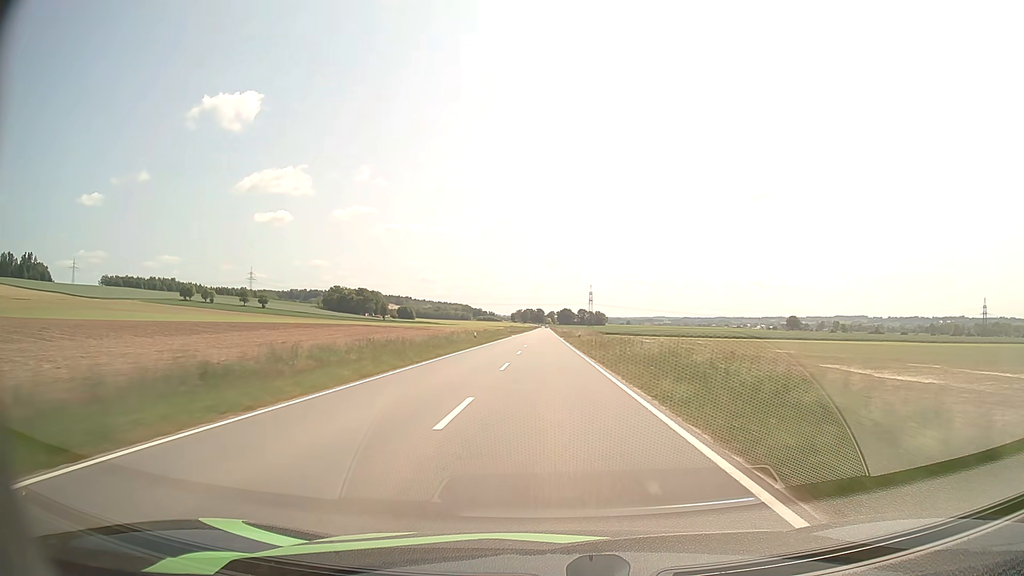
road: tertiary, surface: asphalt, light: Day
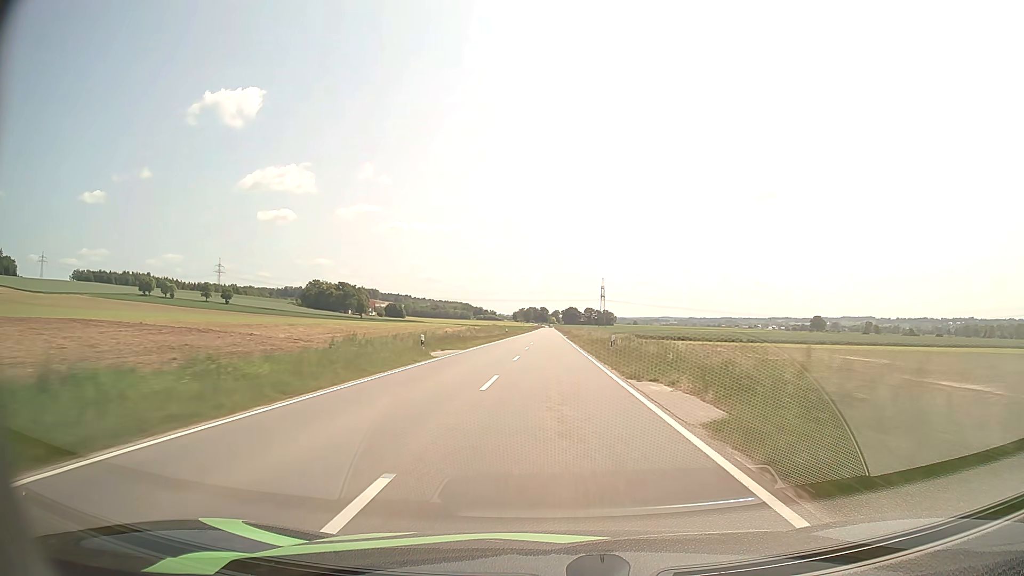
(-0.3, +69.2) m; 0°
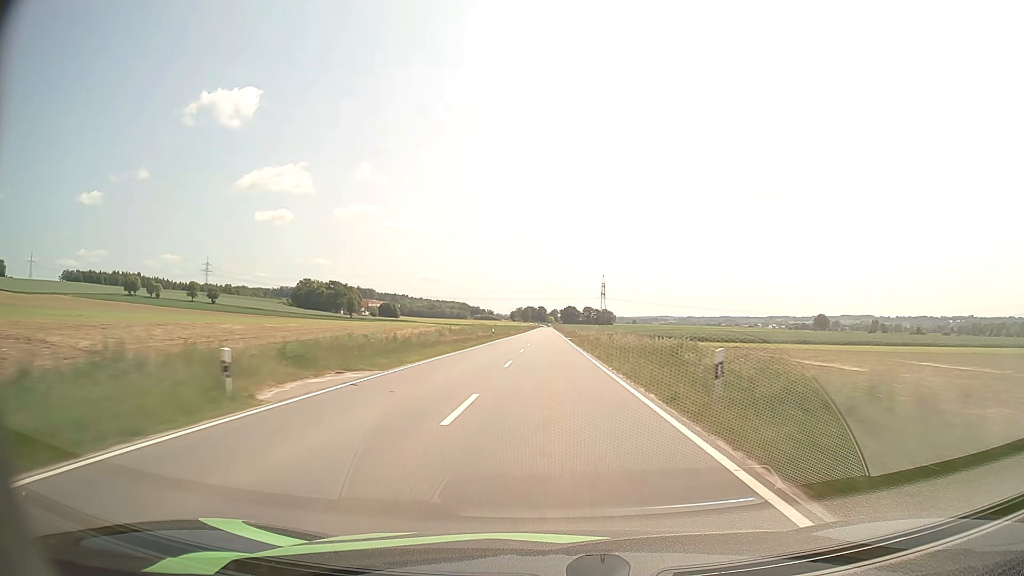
(0.0, +17.6) m; 0°
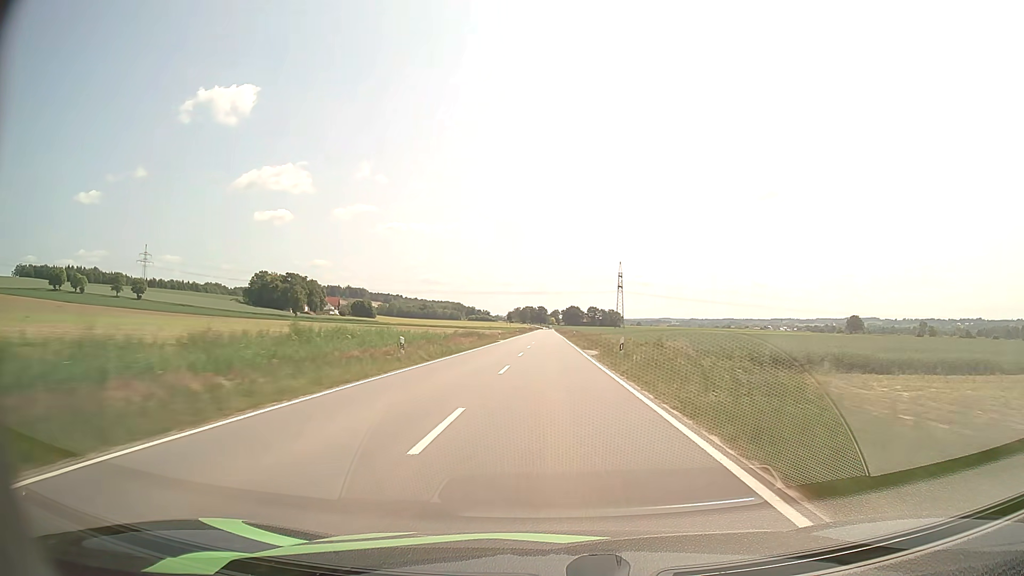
(+0.2, +89.3) m; 0°
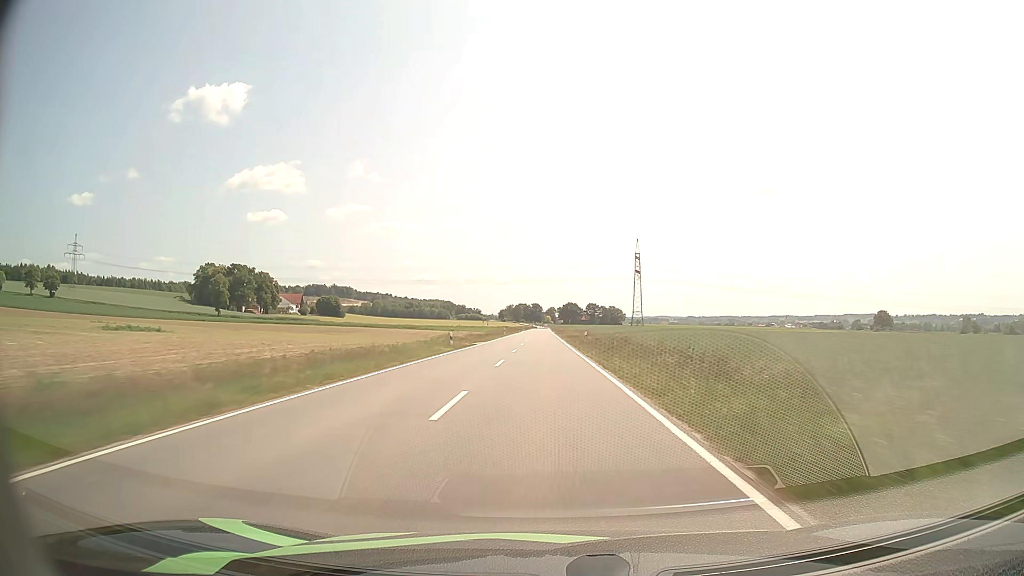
(+0.4, +72.8) m; 0°
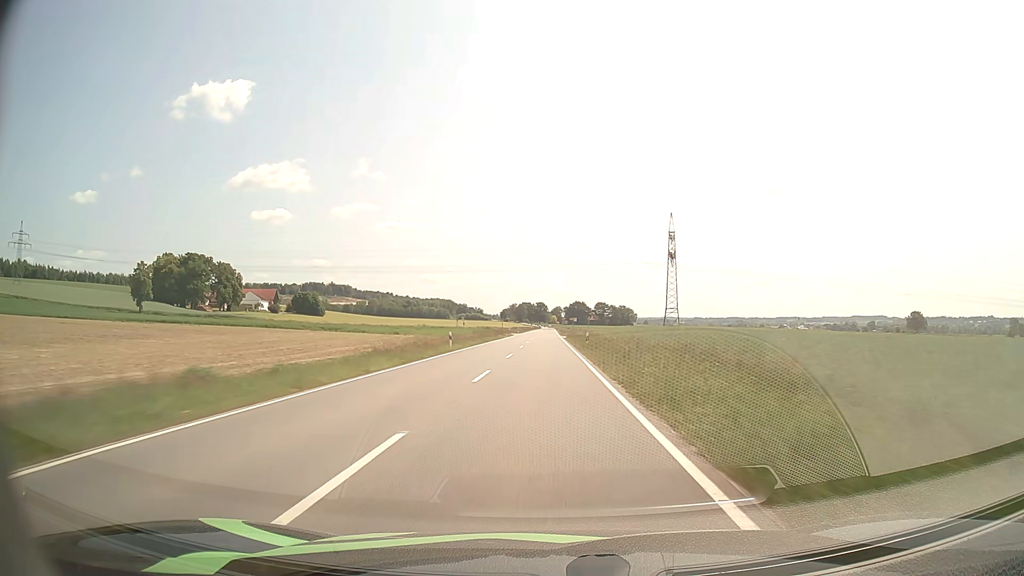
(-0.1, +54.5) m; 0°
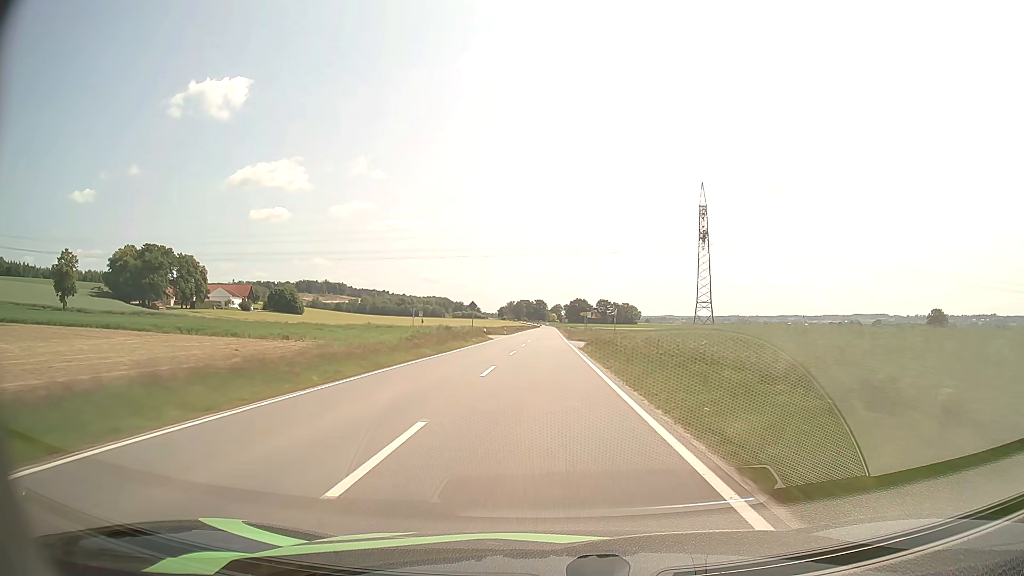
(-0.1, +36.3) m; 0°
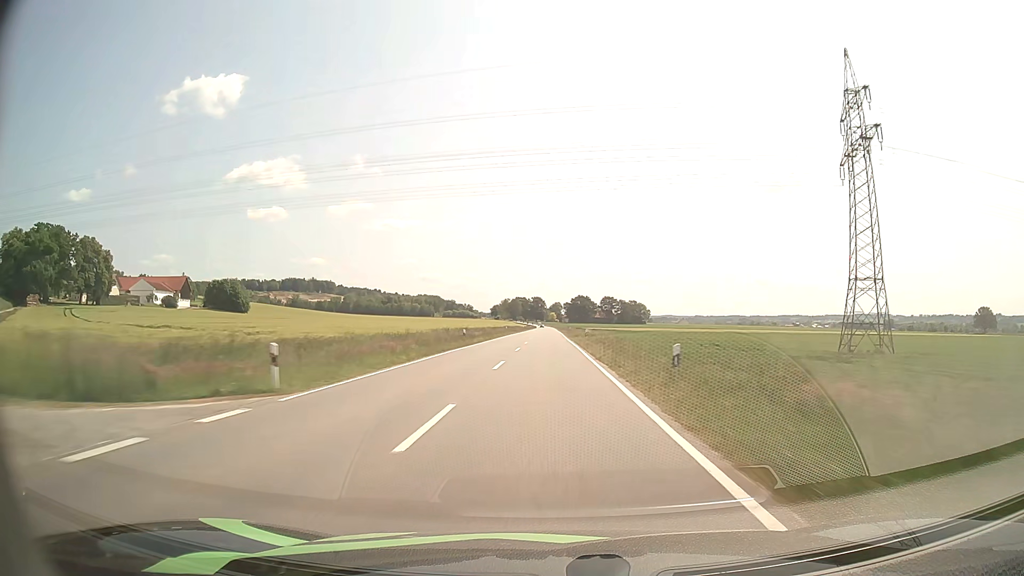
(0.0, +72.3) m; 0°
(0, +10) (0, +20) (0, +30) (0, +40) (0, +50) (0, +60) (0, +70) (0, +80) (0, +90) (0, +100) m
